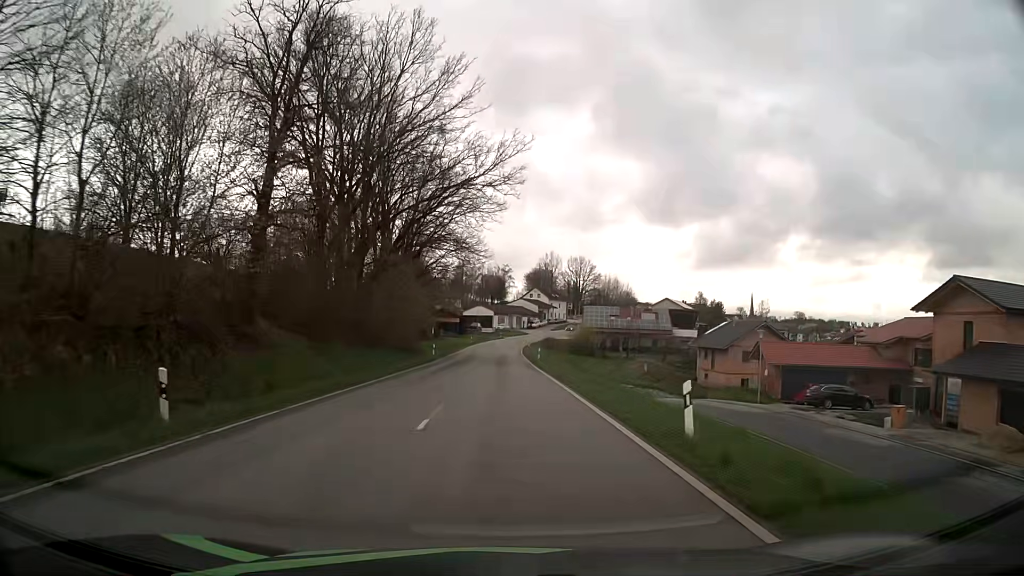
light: Day
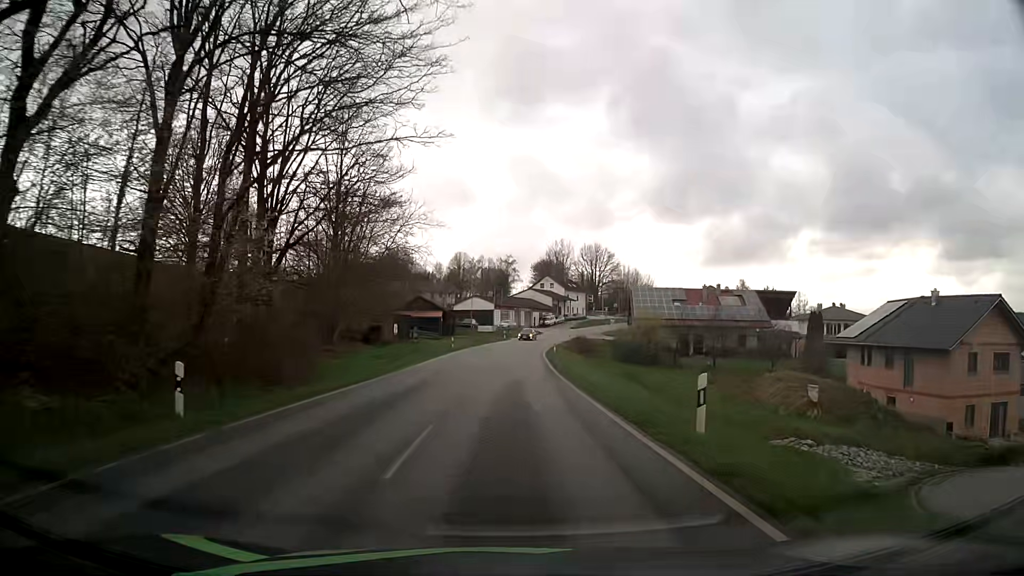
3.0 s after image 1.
(-0.2, +39.7) m; 0°
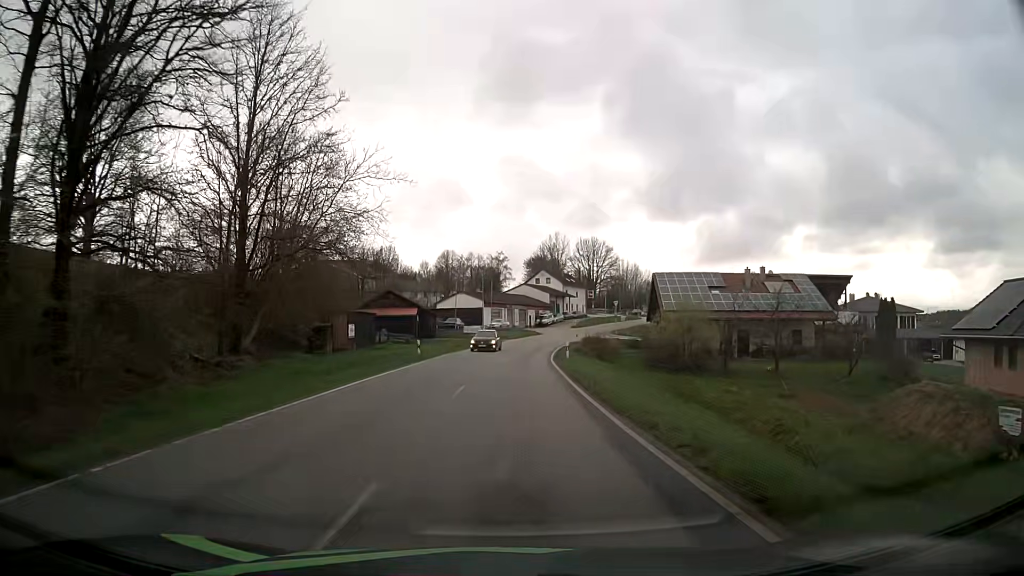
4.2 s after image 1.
(-0.1, +16.0) m; 0°
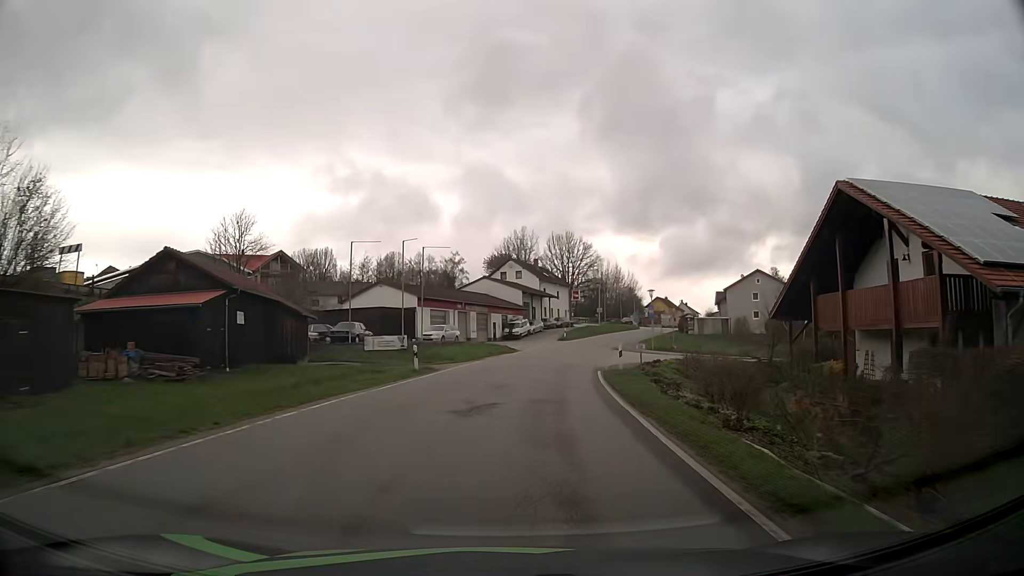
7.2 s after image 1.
(+0.9, +39.7) m; +3°
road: tertiary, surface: asphalt
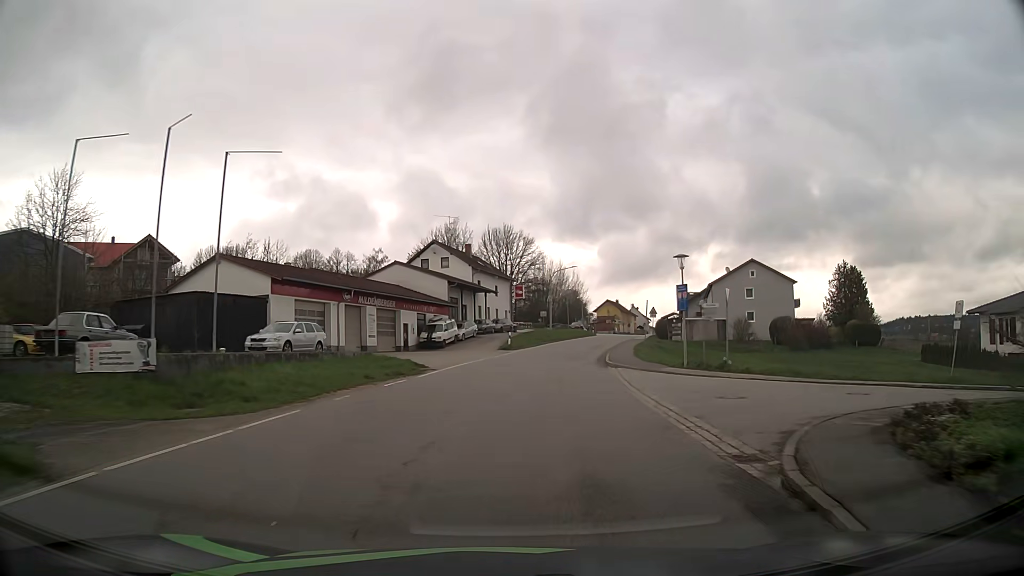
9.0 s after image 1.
(+1.2, +23.4) m; +6°
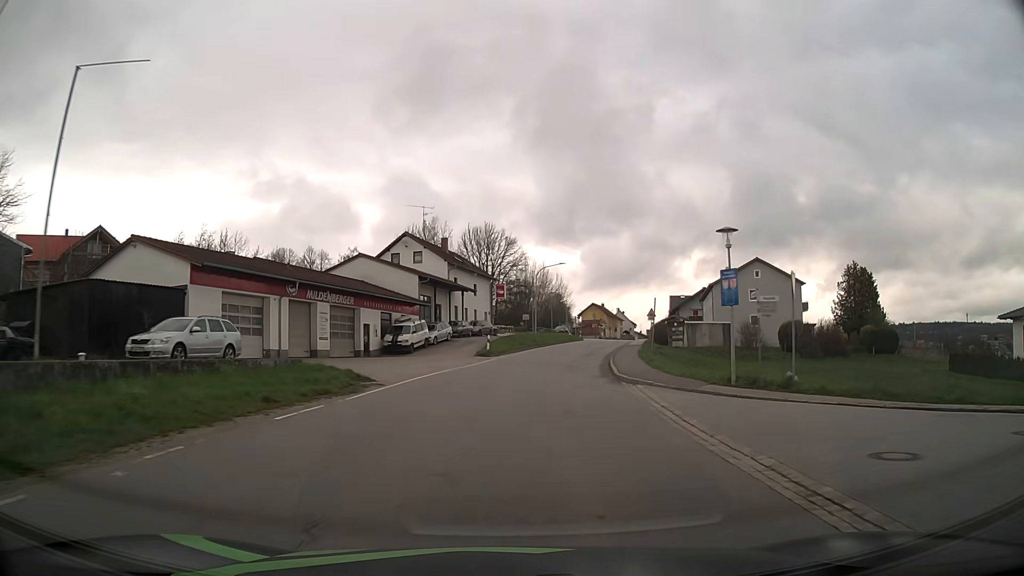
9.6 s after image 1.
(+0.1, +7.7) m; +2°
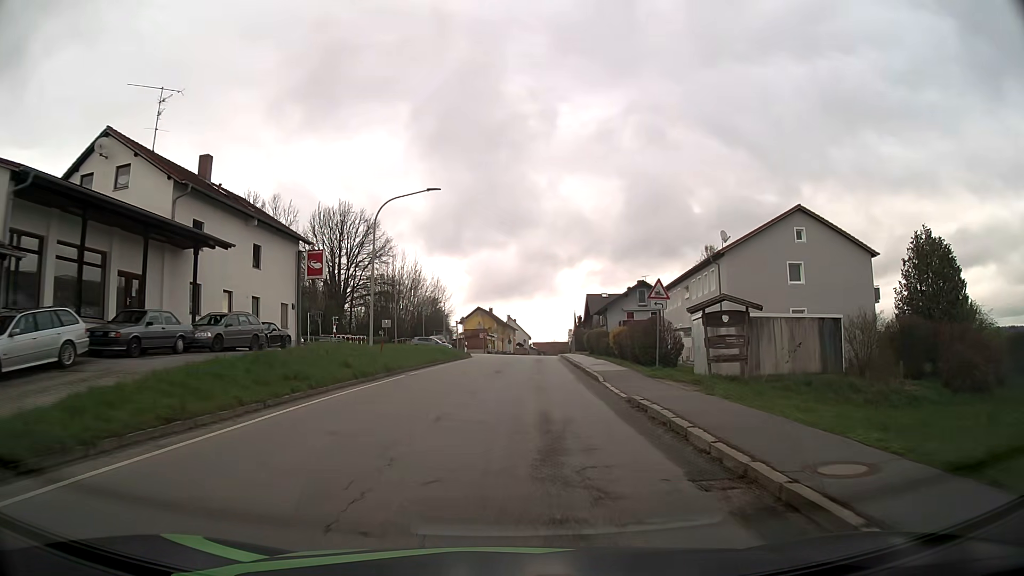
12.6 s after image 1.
(+3.2, +36.7) m; +10°
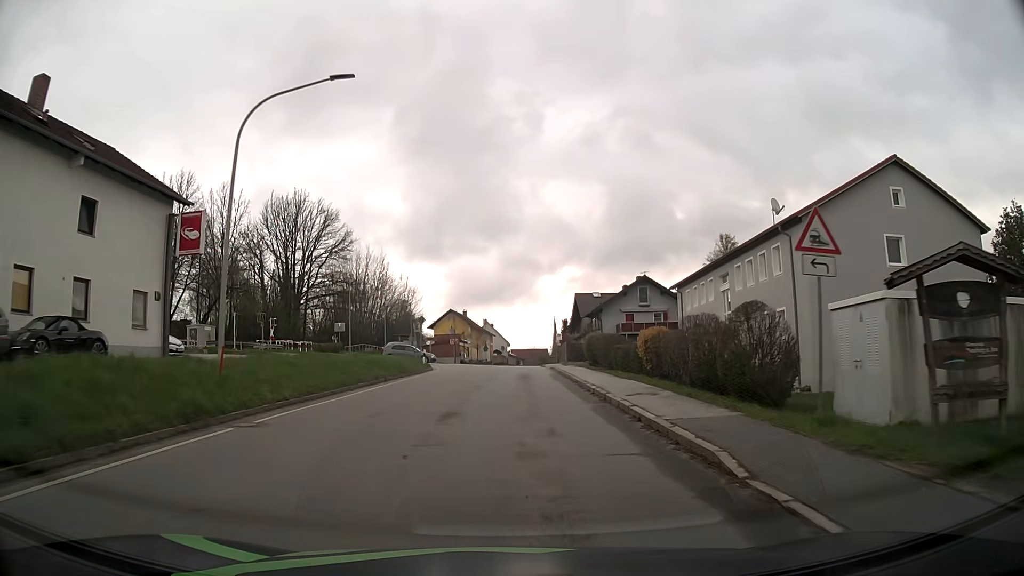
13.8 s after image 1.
(+0.3, +14.0) m; +2°
